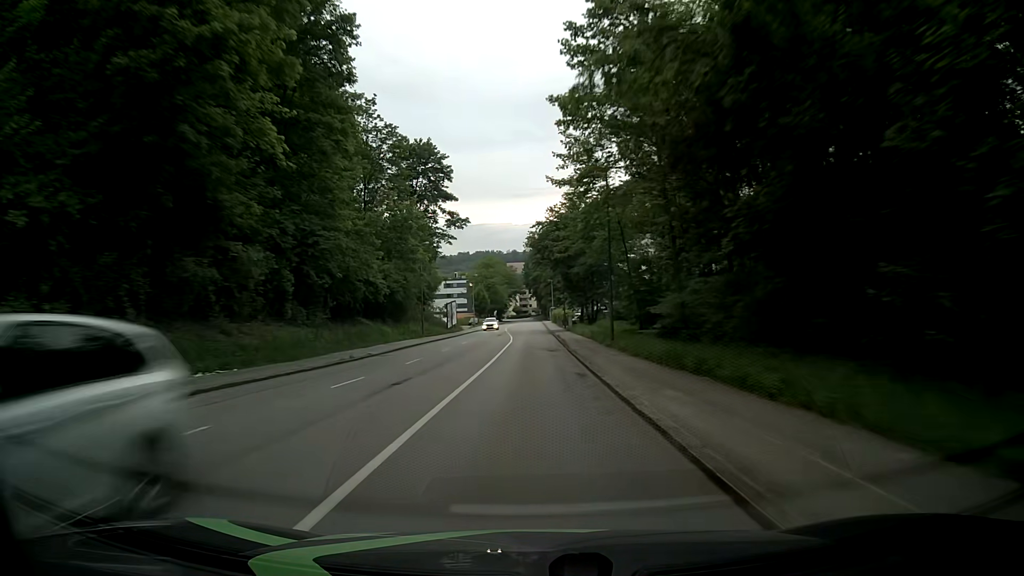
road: tertiary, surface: asphalt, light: Day
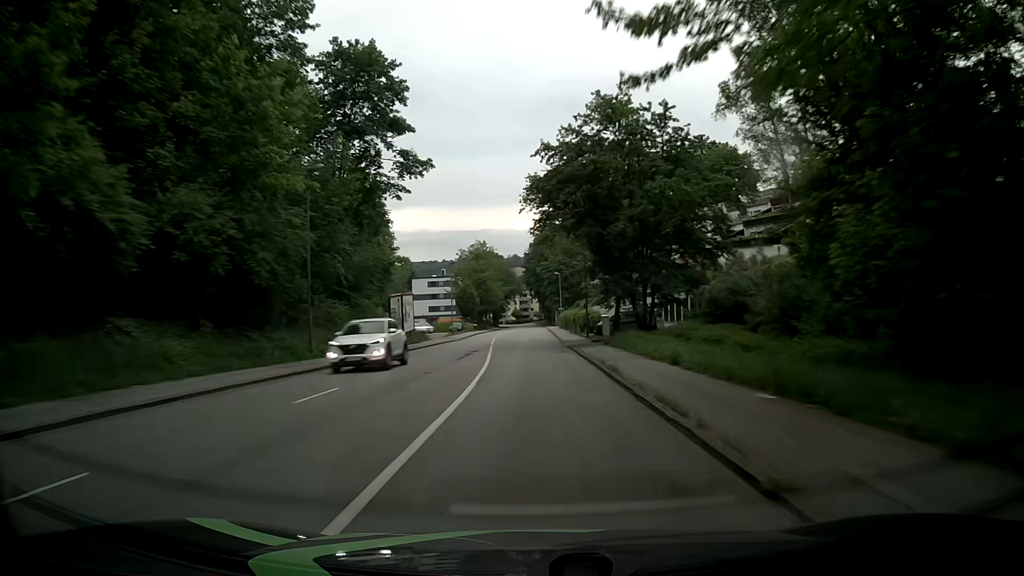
(-0.1, +30.4) m; -1°
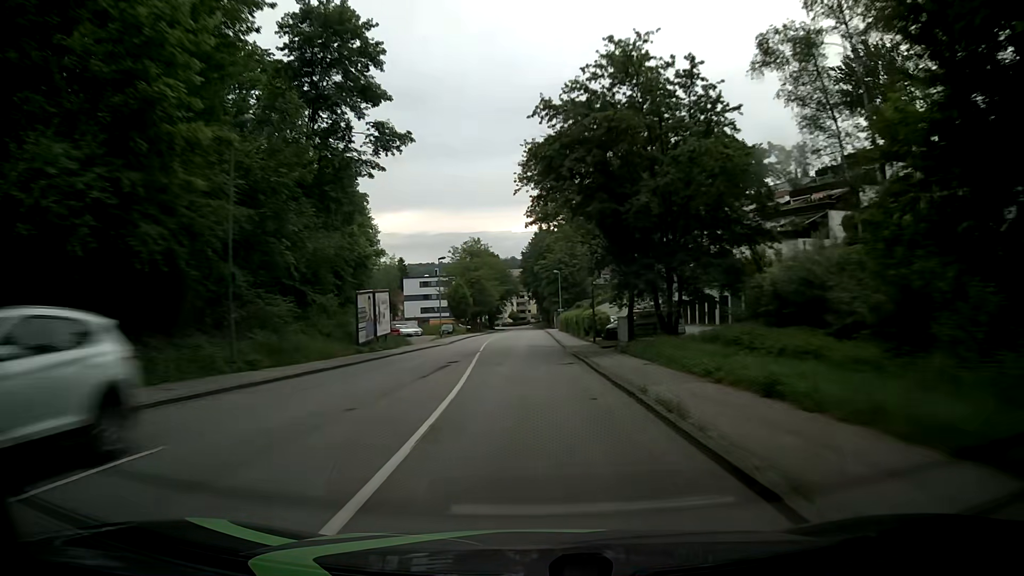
(+0.1, +7.6) m; +1°
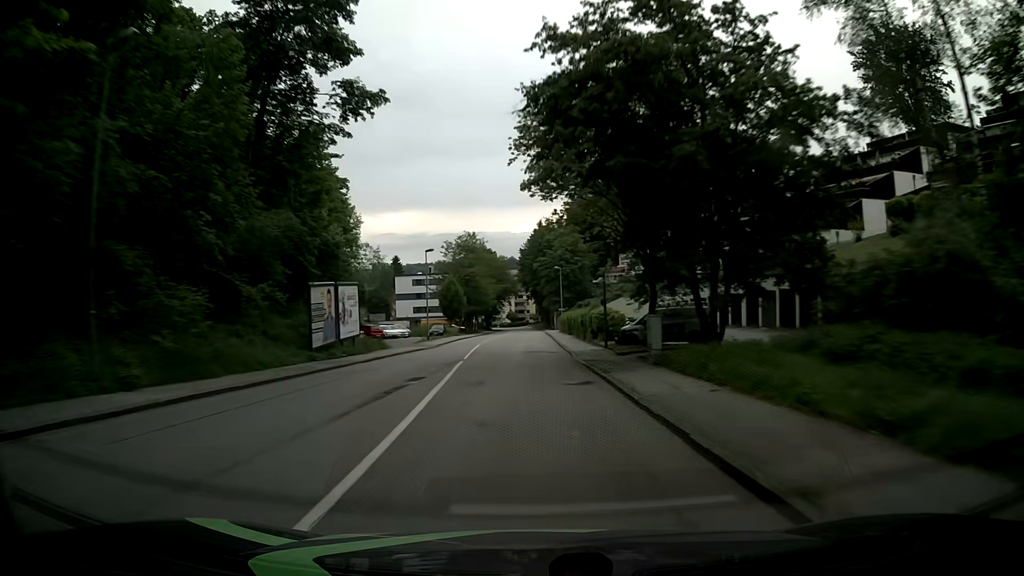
(0.0, +7.5) m; 0°
